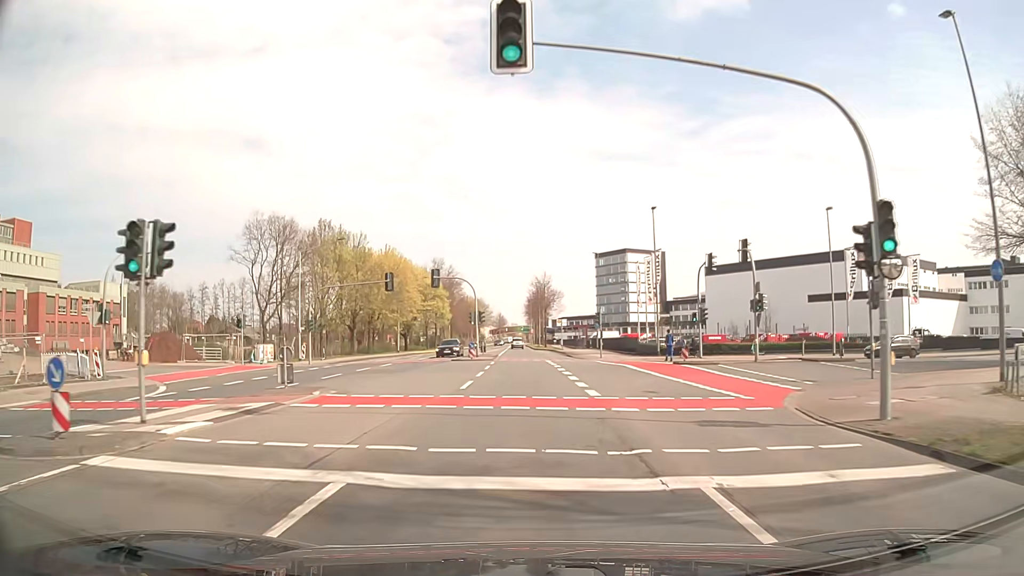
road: secondary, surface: asphalt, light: Day
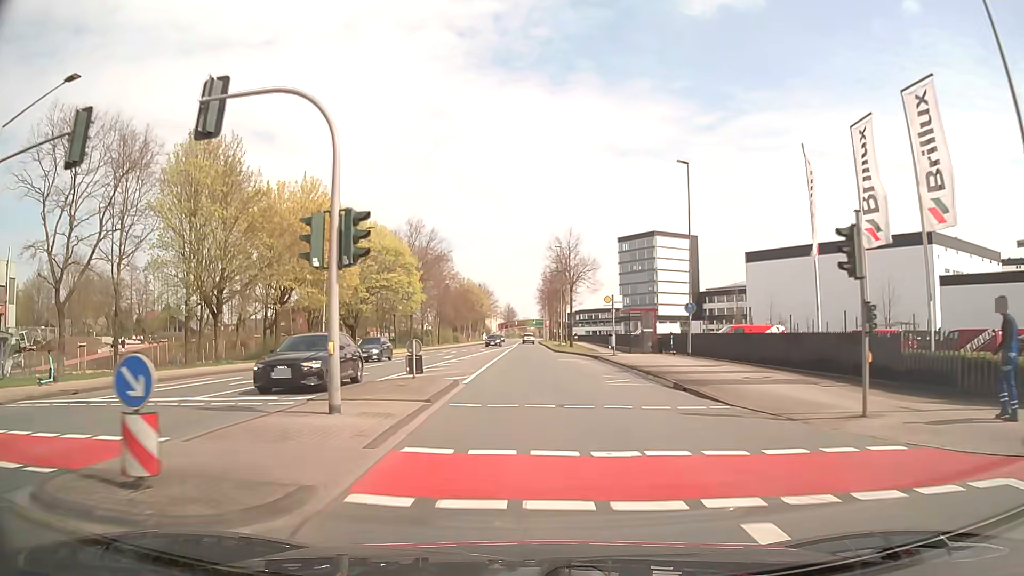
(-0.3, +37.6) m; -1°
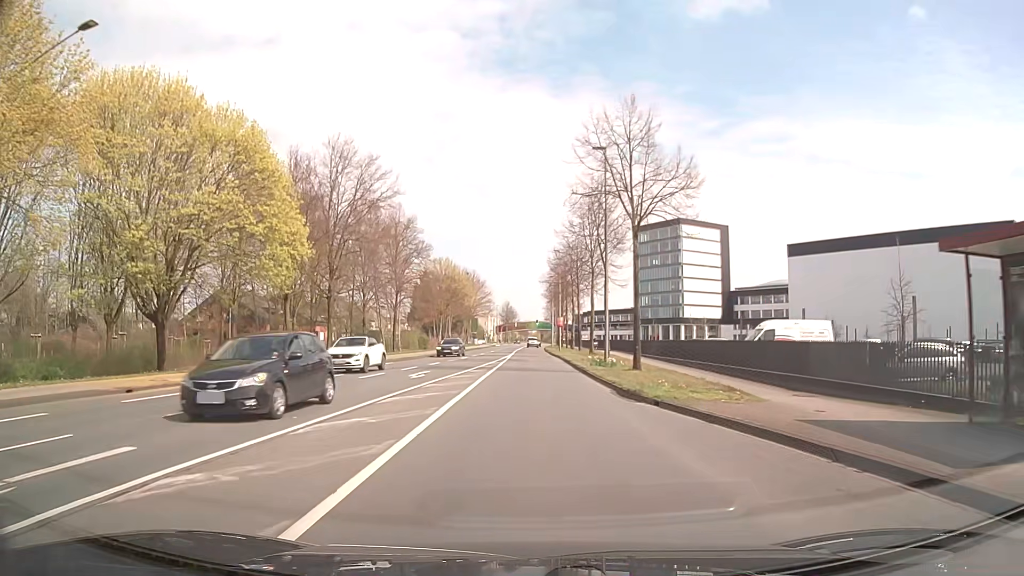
(-0.3, +37.9) m; 0°
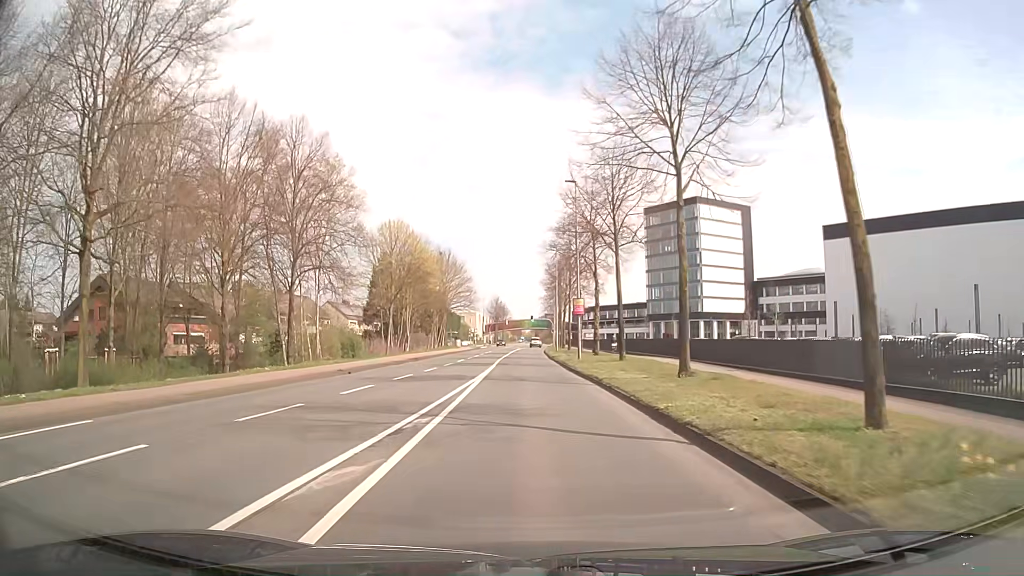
(-0.1, +30.5) m; +1°
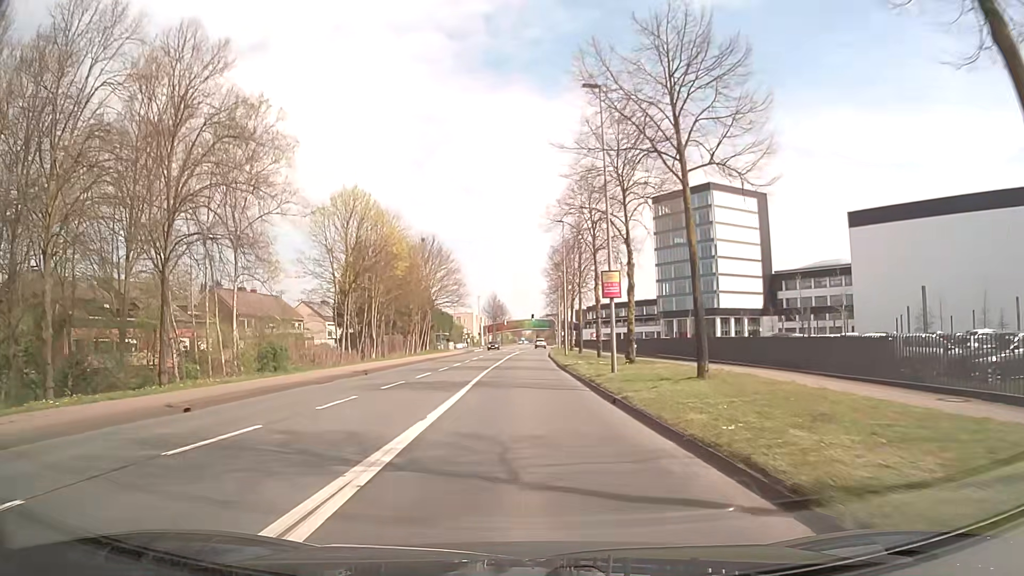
(0.0, +15.3) m; 0°
(0, +10) (0, +20) (0, +30) (0, +40) (0, +50) (0, +60) (+1, +70) (+1, +80) (+2, +90) (+2, +100) m
